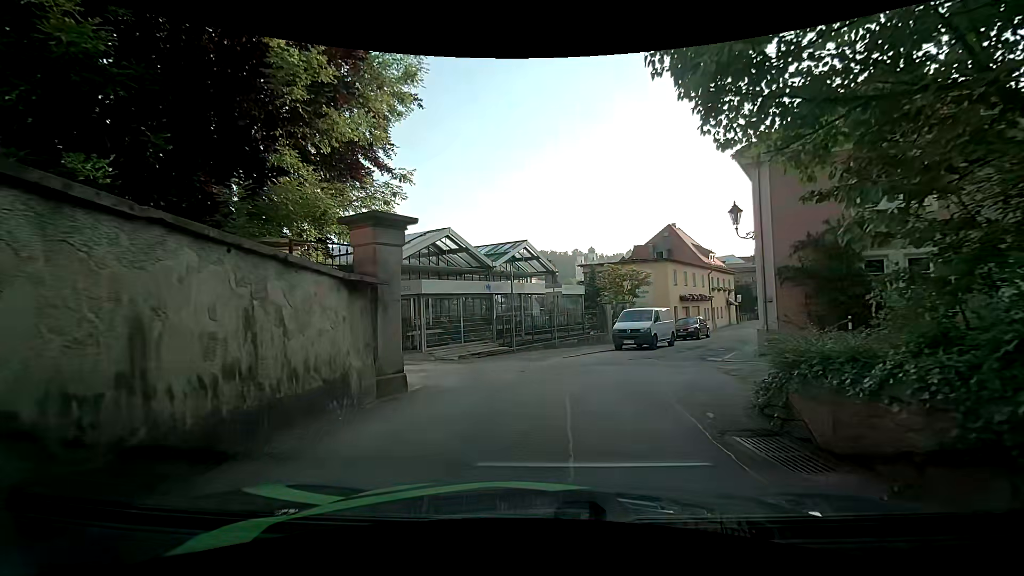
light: Day
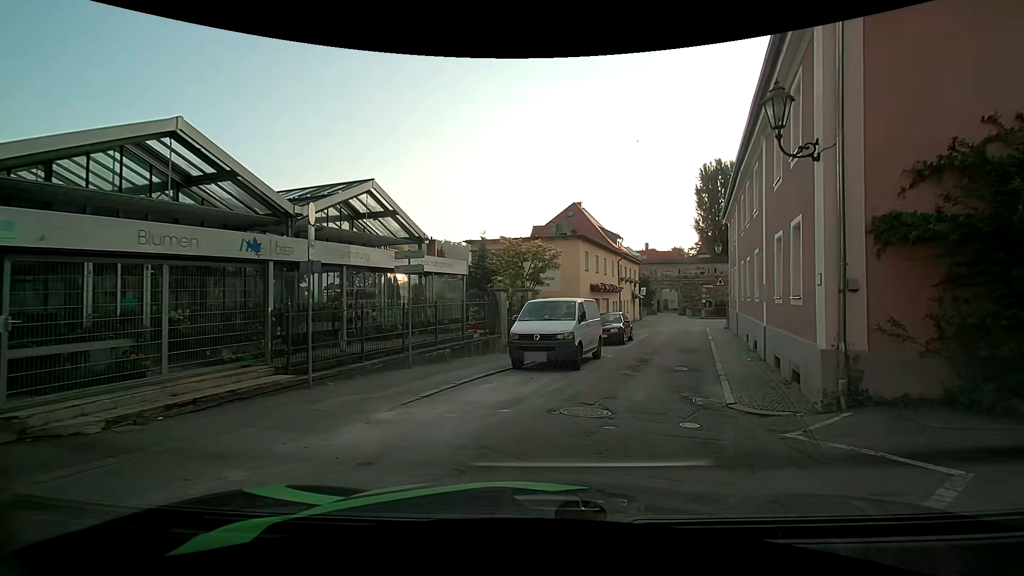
(+1.0, +10.2) m; +12°
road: residential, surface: asphalt
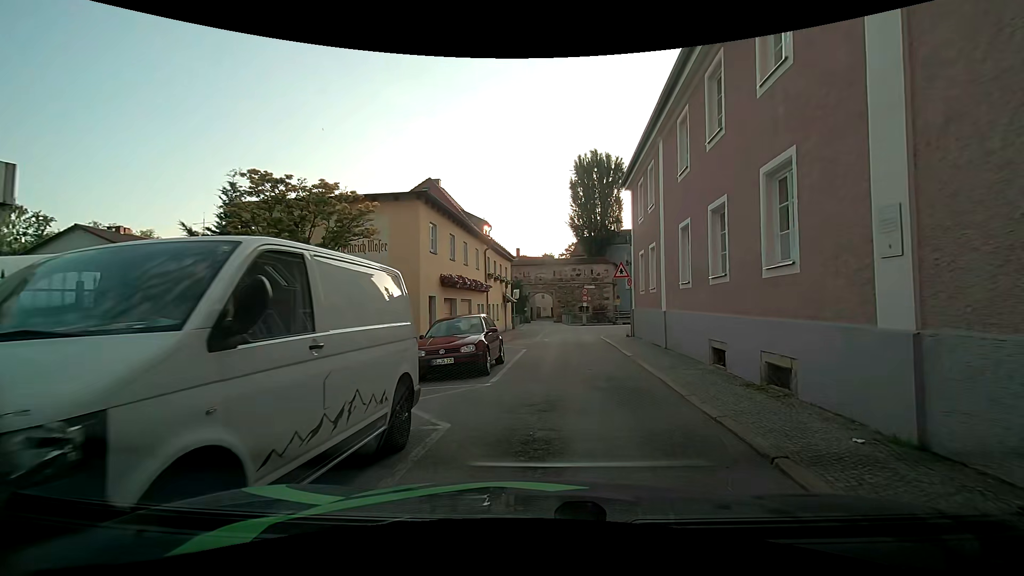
(+1.8, +11.1) m; +15°
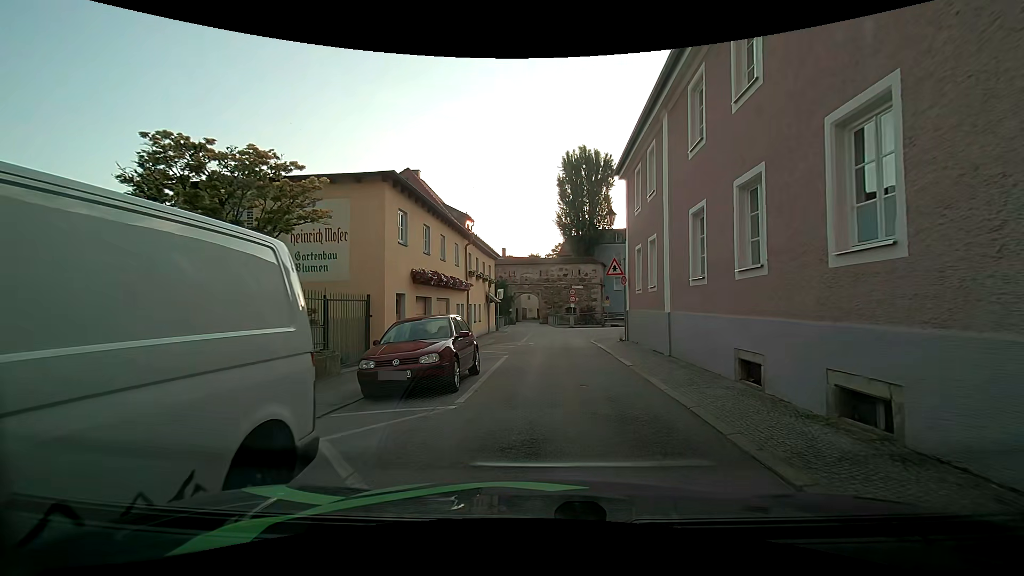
(+0.1, +2.3) m; +1°
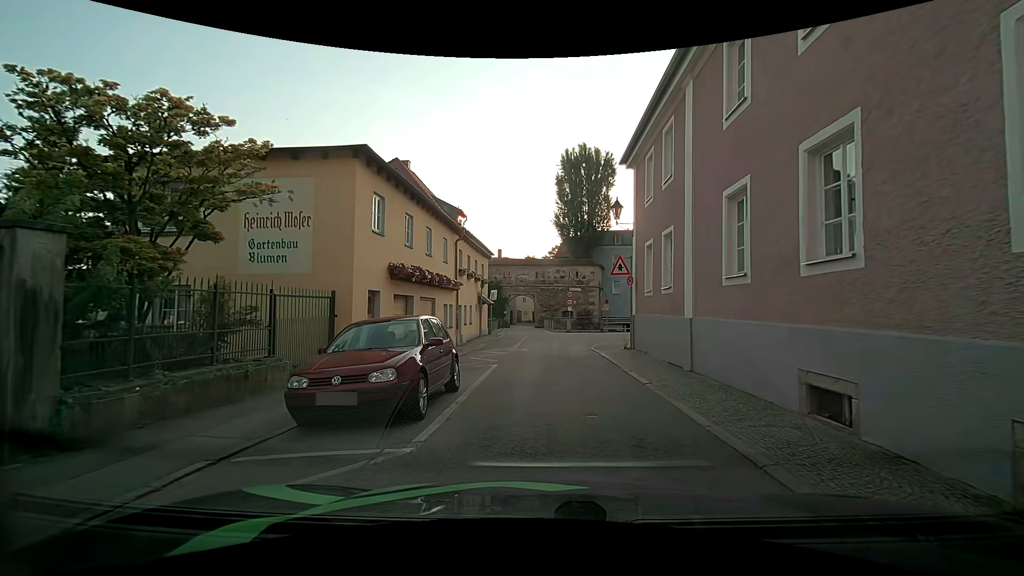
(+0.1, +2.3) m; +2°
